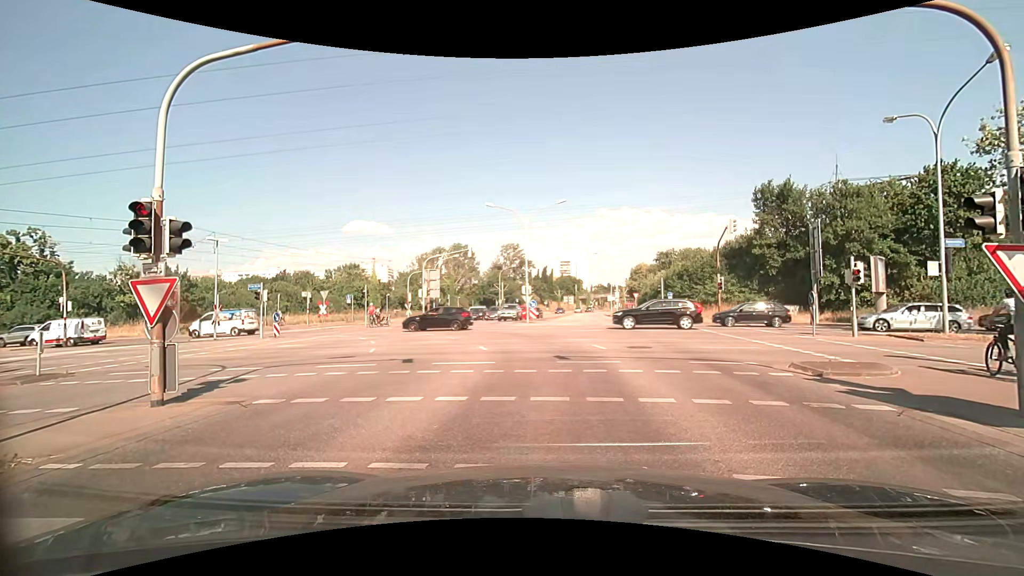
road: secondary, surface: asphalt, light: Day
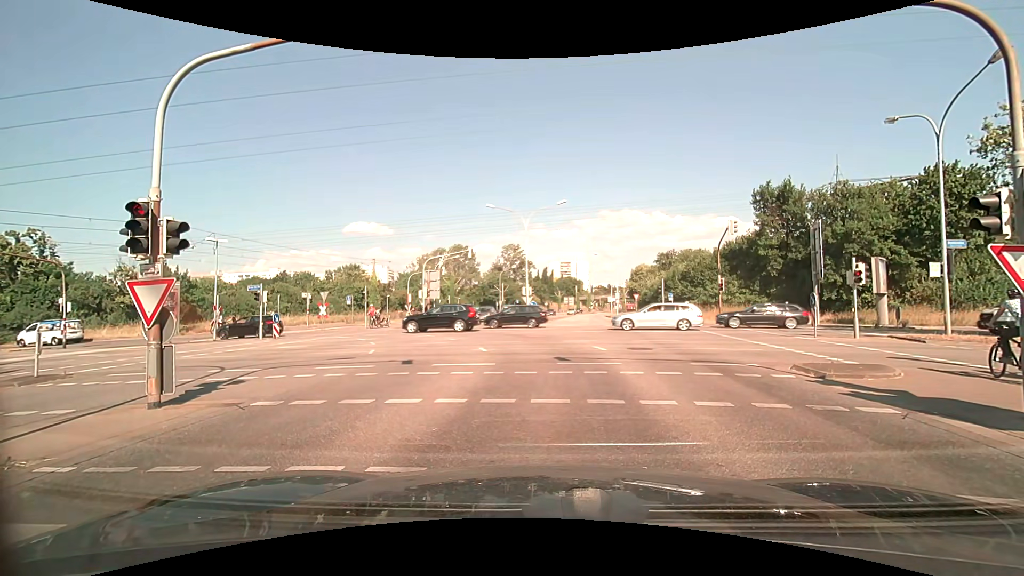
(0.0, +0.1) m; 0°
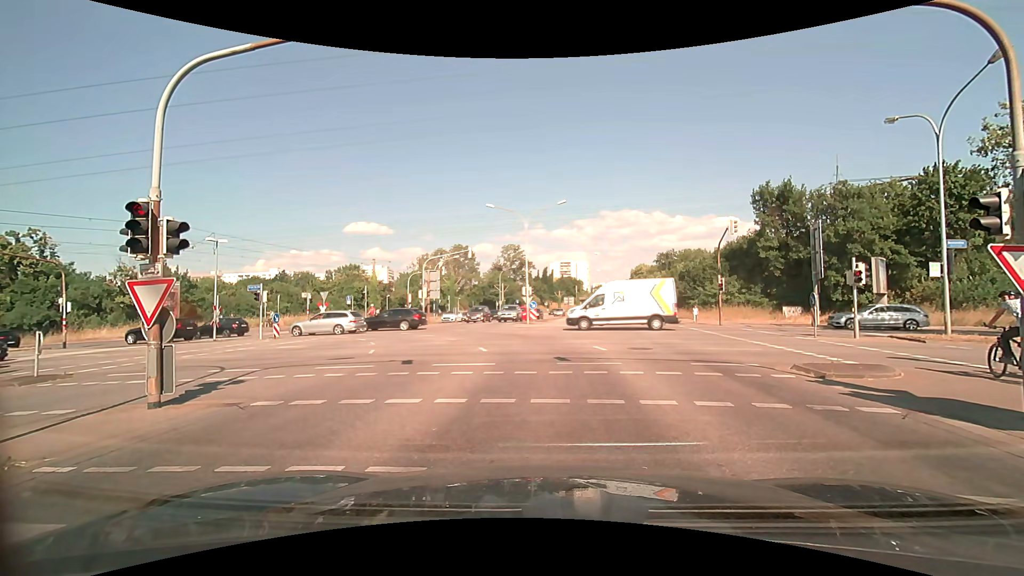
(0.0, 0.0) m; 0°
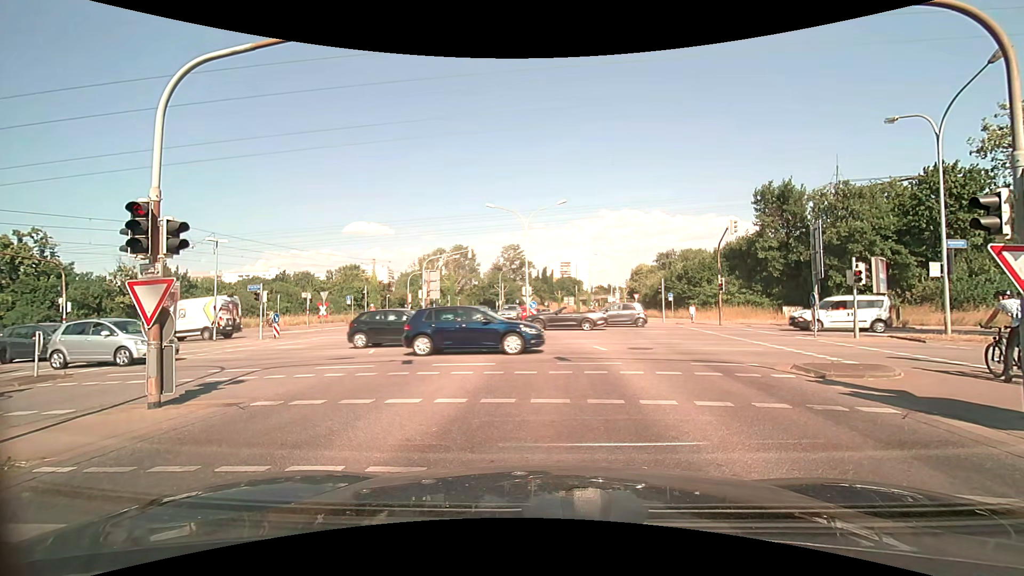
(0.0, 0.0) m; 0°
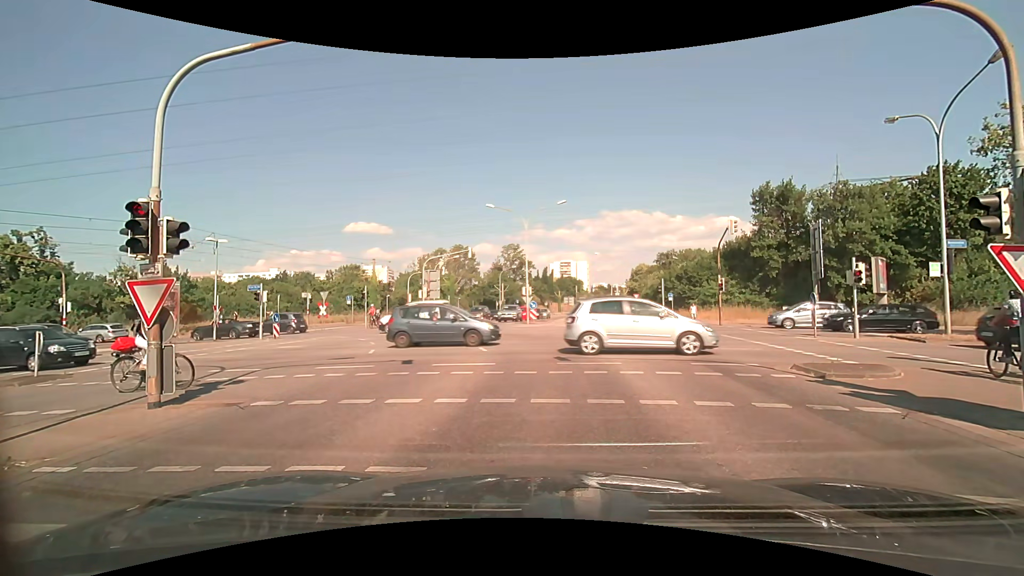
(0.0, 0.0) m; 0°
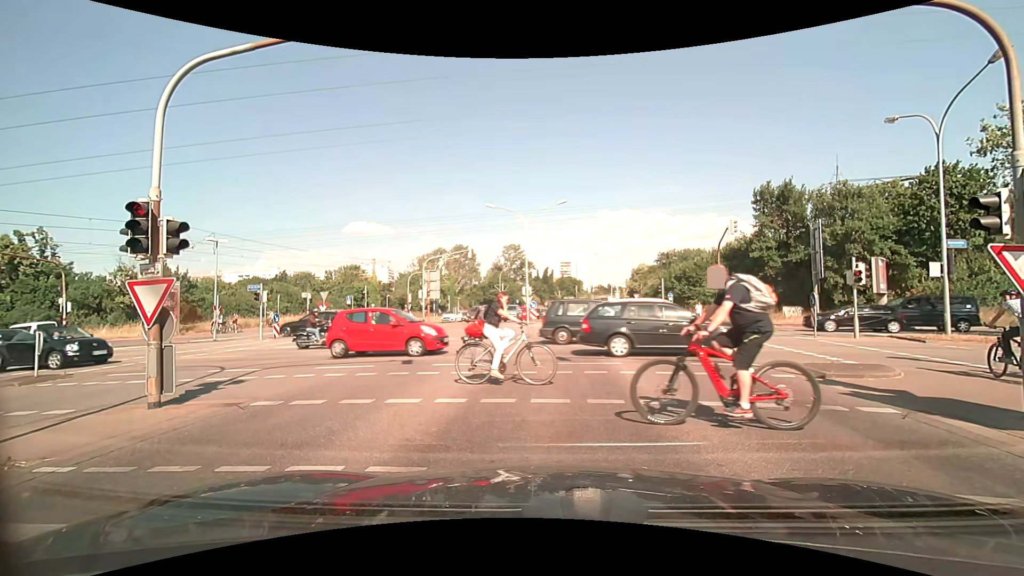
(0.0, 0.0) m; 0°
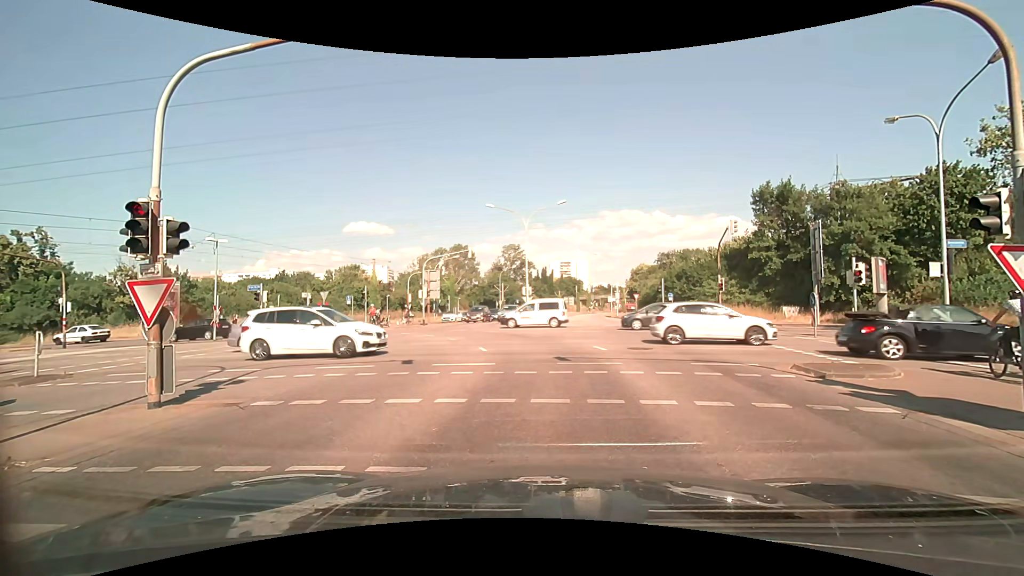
(0.0, 0.0) m; 0°
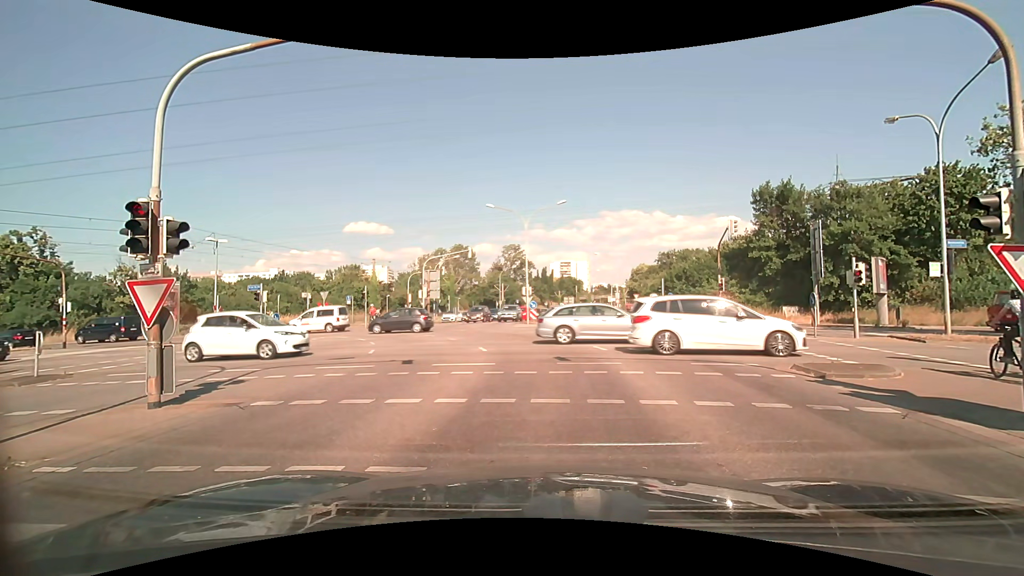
(0.0, 0.0) m; 0°
(0, +10) (0, +20) (-3, +29) (-10, +36) (-20, +39) (-30, +41) (-40, +42) (-50, +44) (-59, +45) (-69, +47) m
